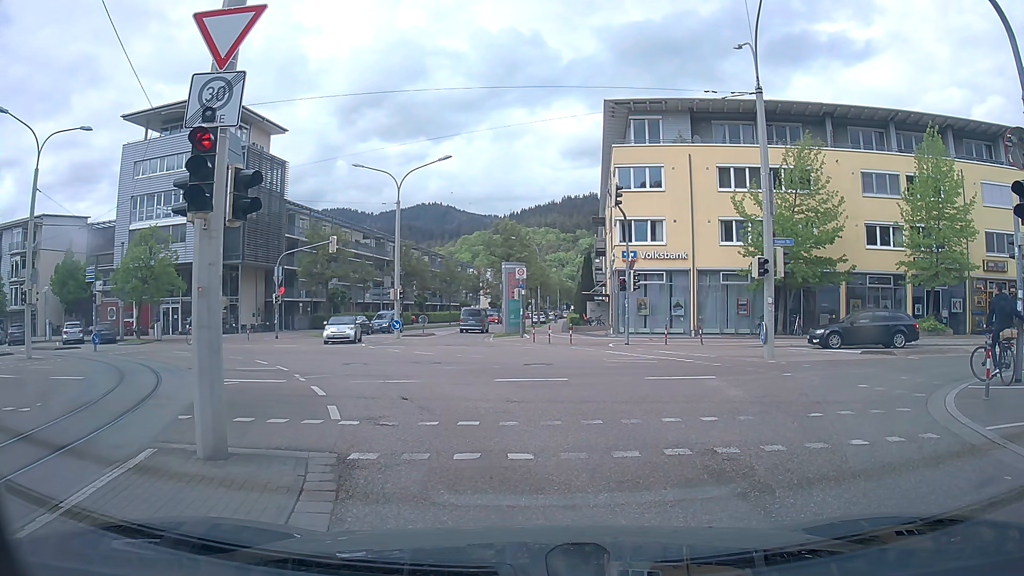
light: Day
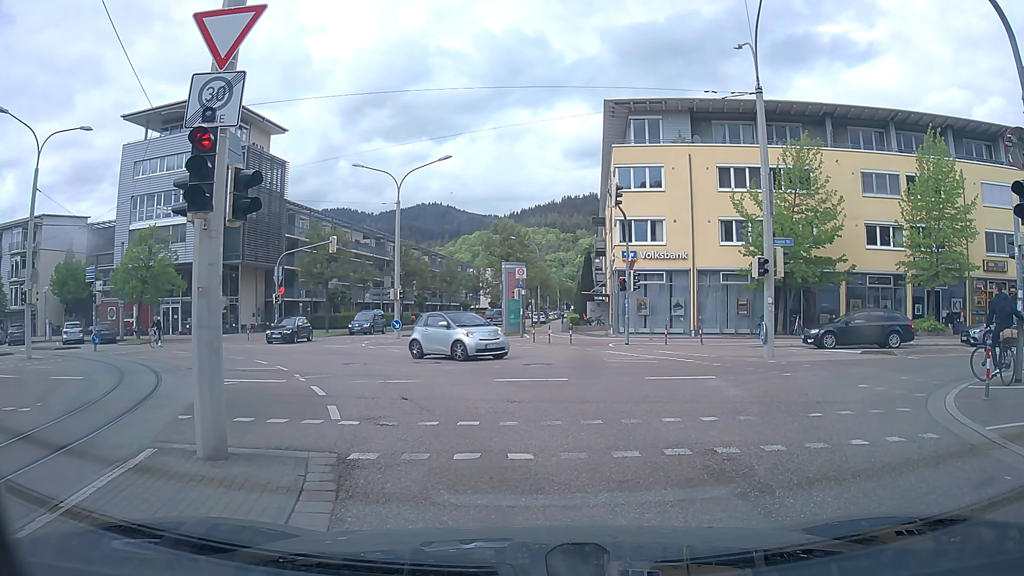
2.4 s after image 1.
(0.0, 0.0) m; 0°
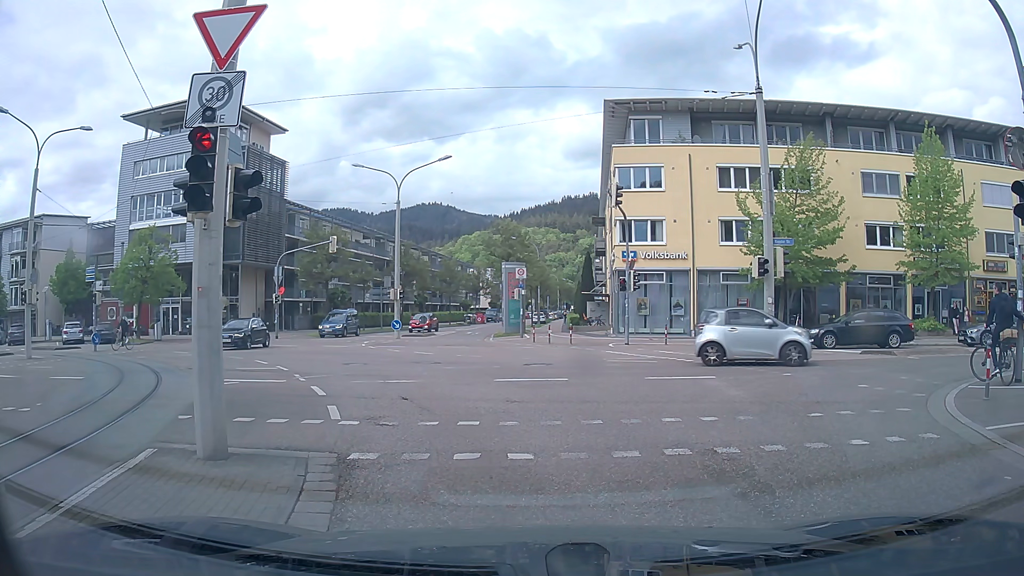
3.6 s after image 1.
(0.0, 0.0) m; 0°
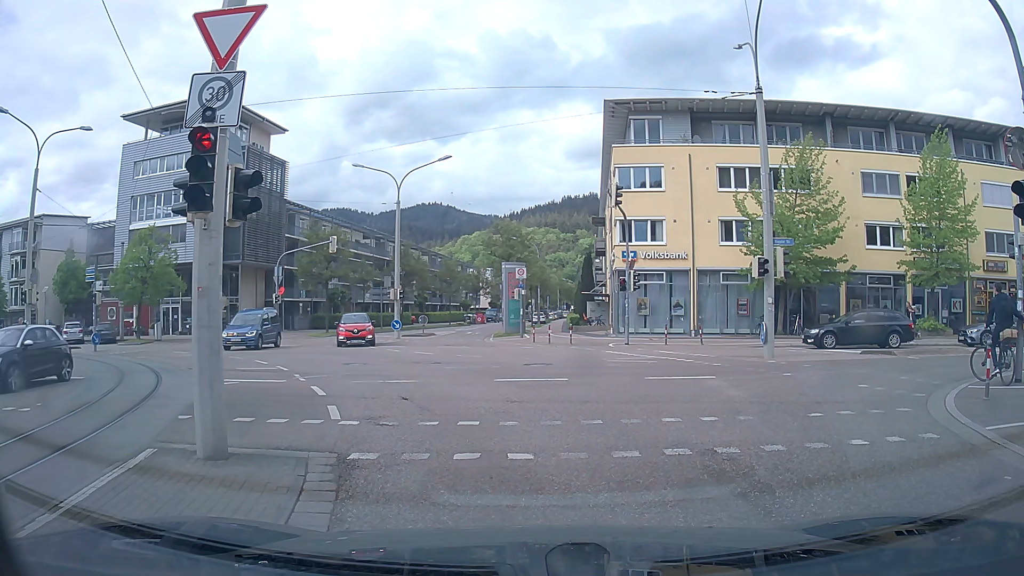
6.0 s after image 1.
(0.0, 0.0) m; 0°
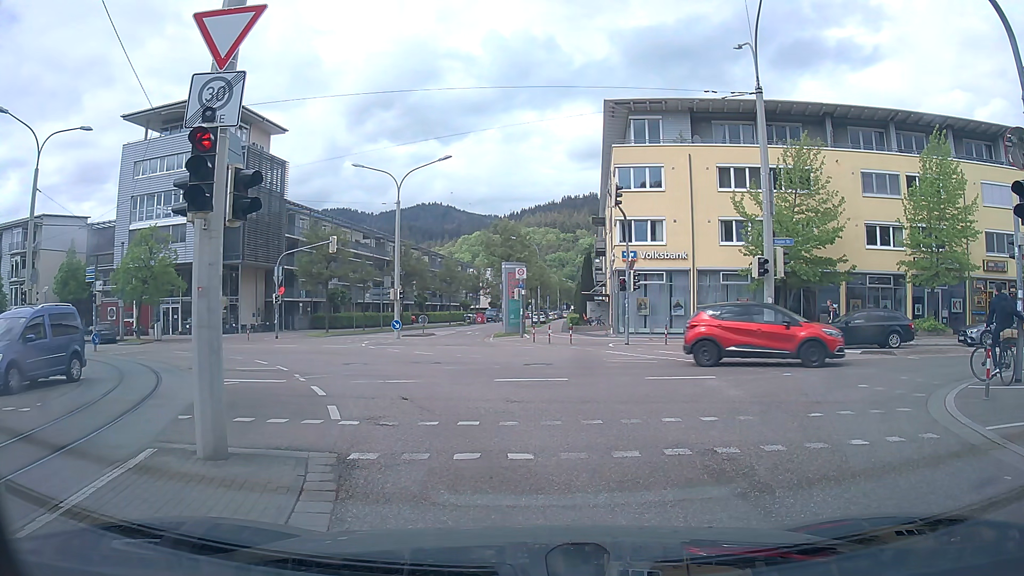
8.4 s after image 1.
(0.0, 0.0) m; 0°
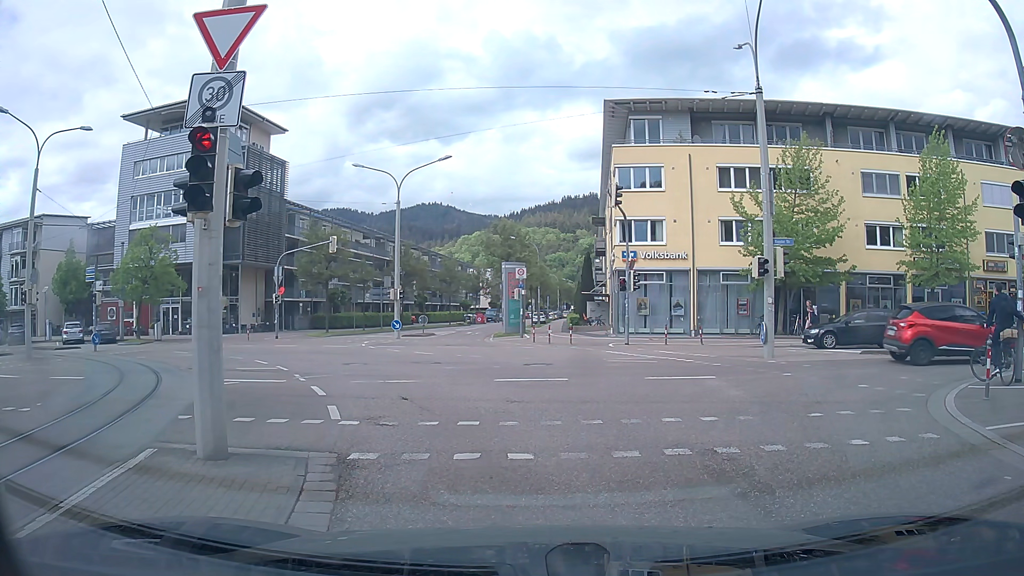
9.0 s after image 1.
(0.0, 0.0) m; 0°
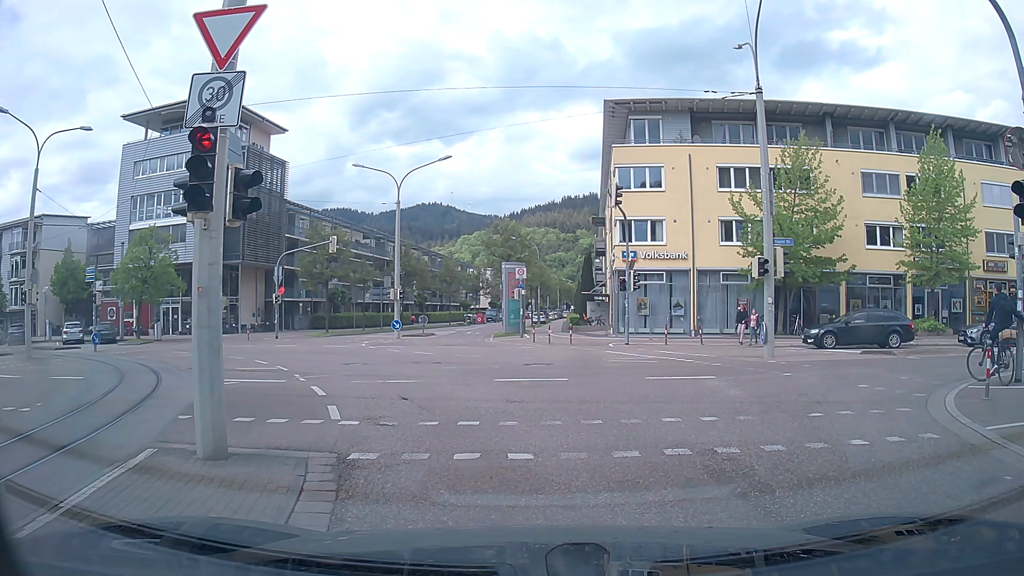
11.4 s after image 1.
(0.0, 0.0) m; 0°
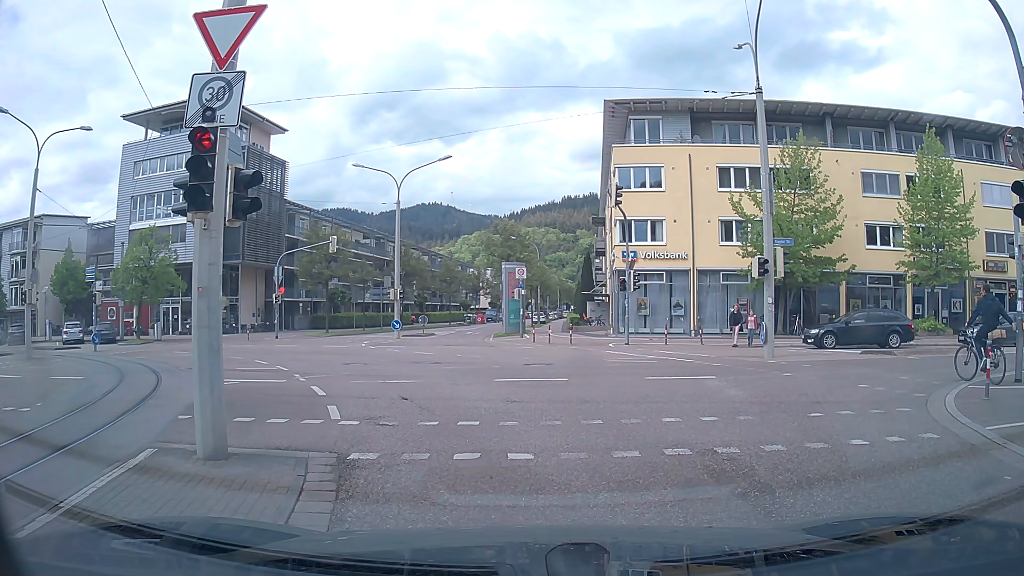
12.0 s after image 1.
(0.0, 0.0) m; 0°
